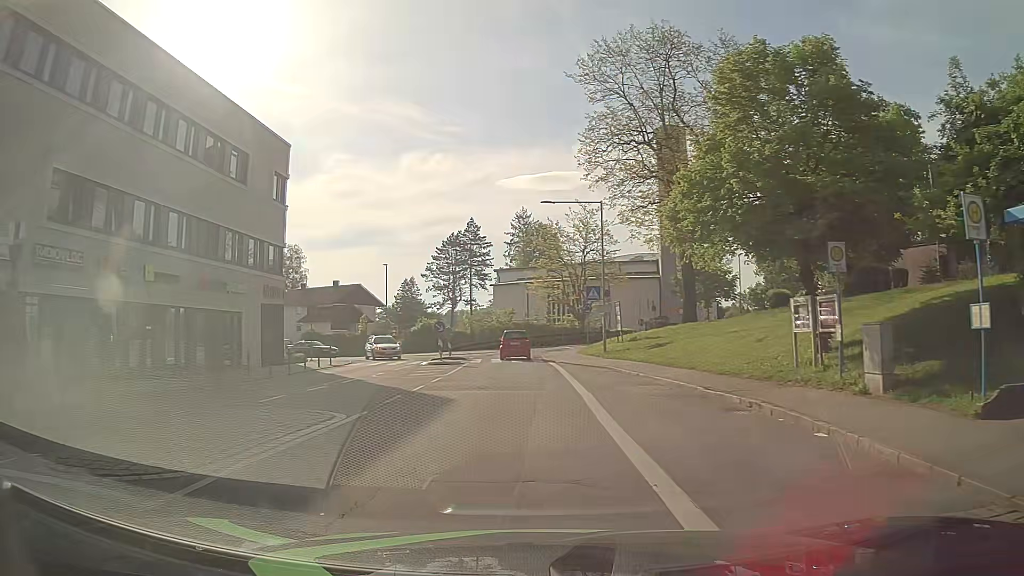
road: unclassified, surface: asphalt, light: Day
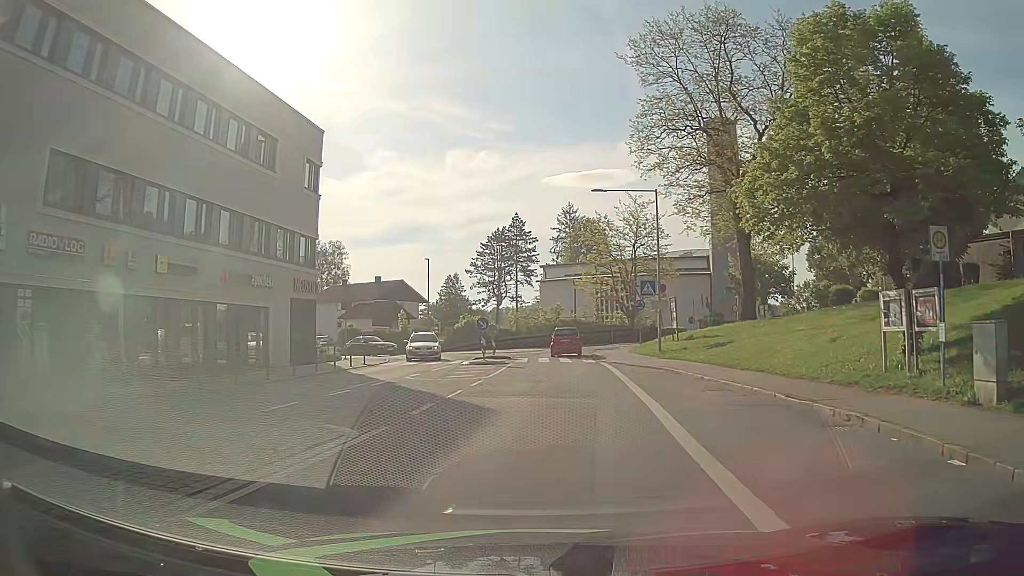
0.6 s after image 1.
(-0.1, +2.4) m; -5°
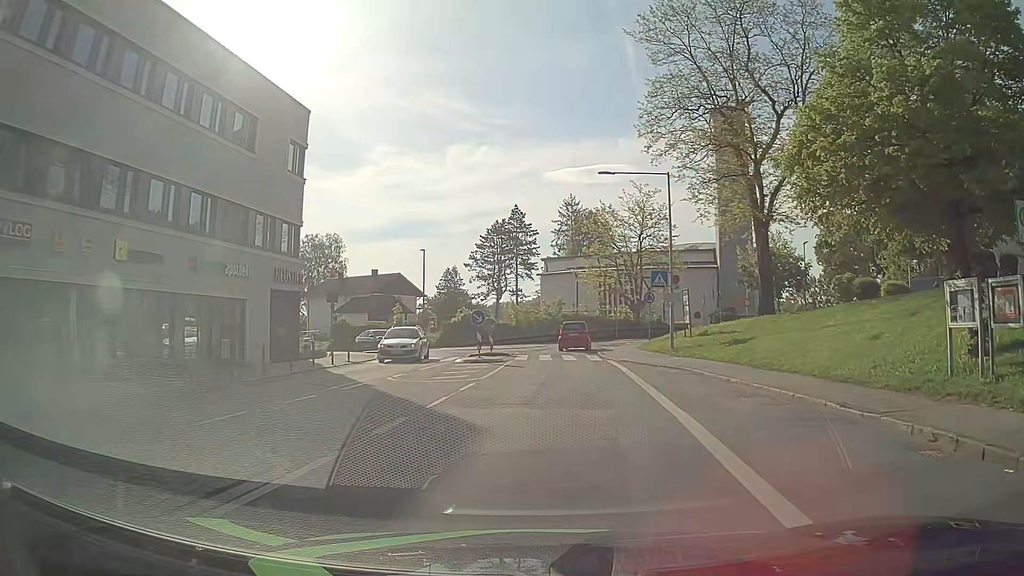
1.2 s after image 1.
(0.0, +2.8) m; 0°
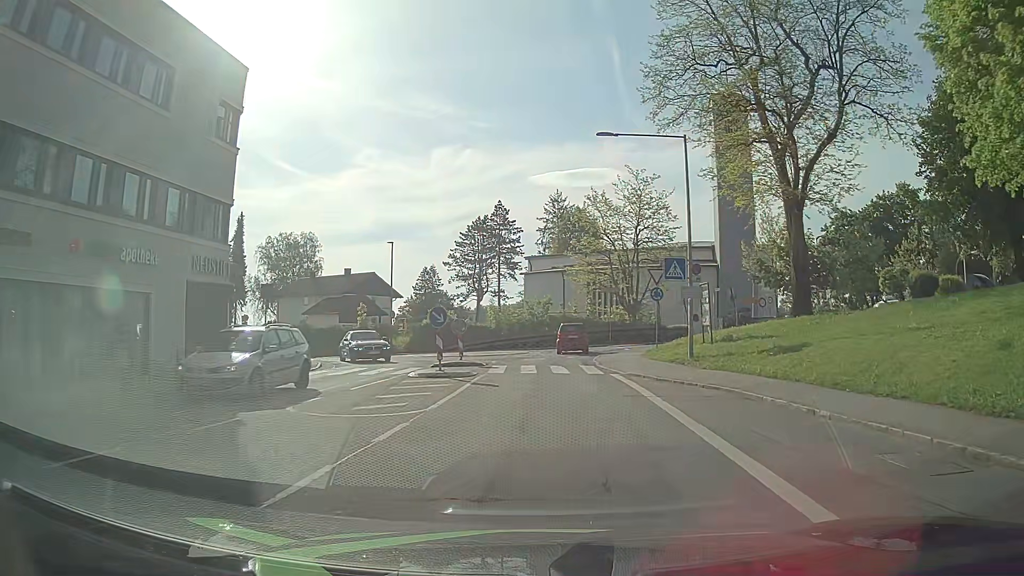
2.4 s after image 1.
(+0.1, +6.7) m; +1°
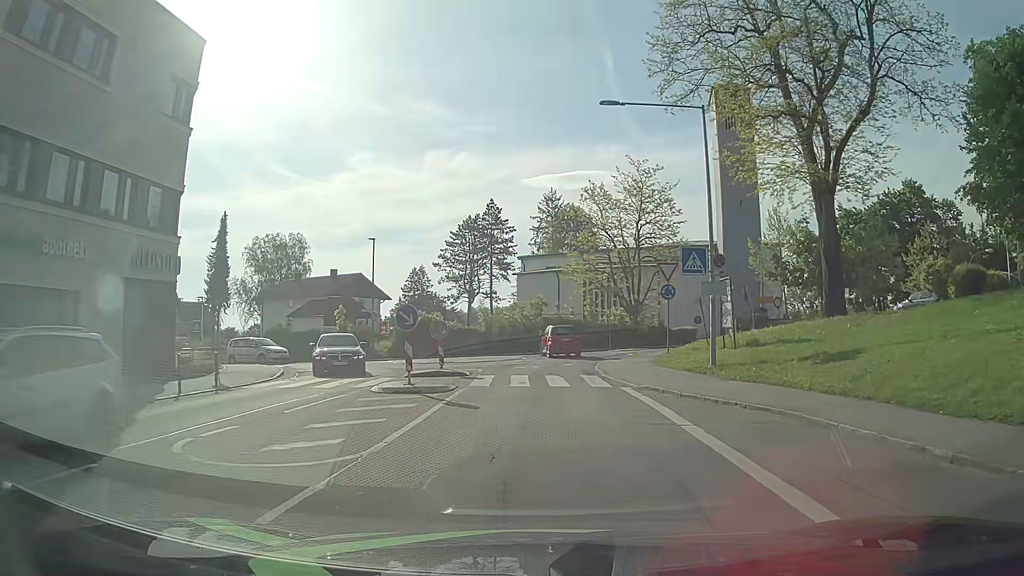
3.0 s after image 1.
(+0.1, +3.8) m; +1°
